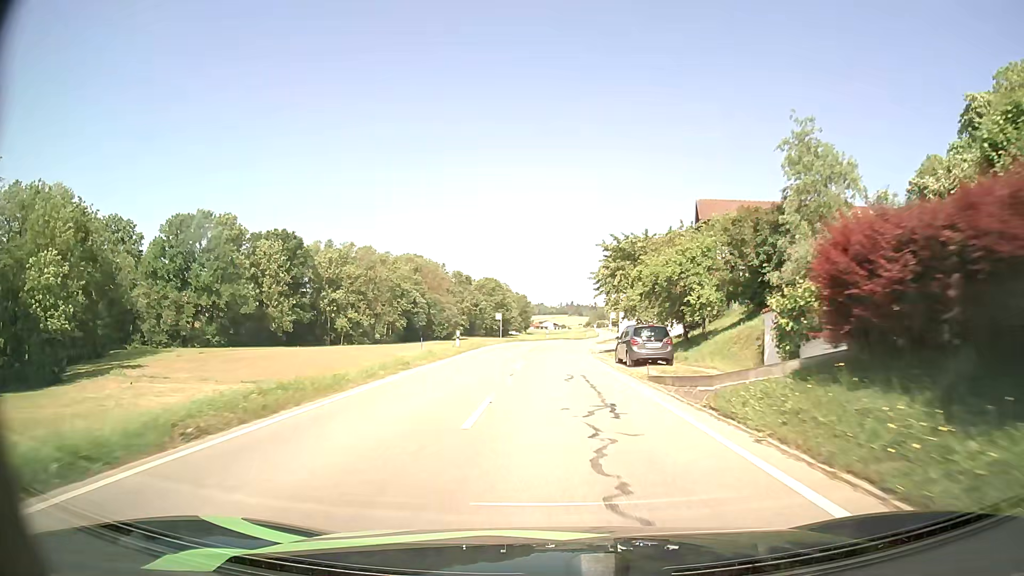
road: tertiary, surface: asphalt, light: Day
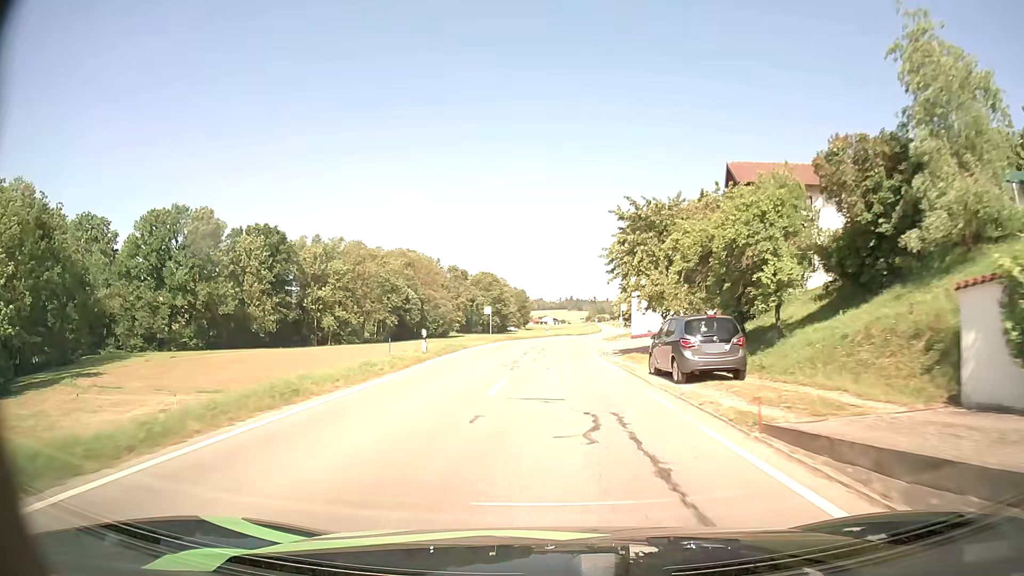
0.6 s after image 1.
(0.0, +9.6) m; 0°
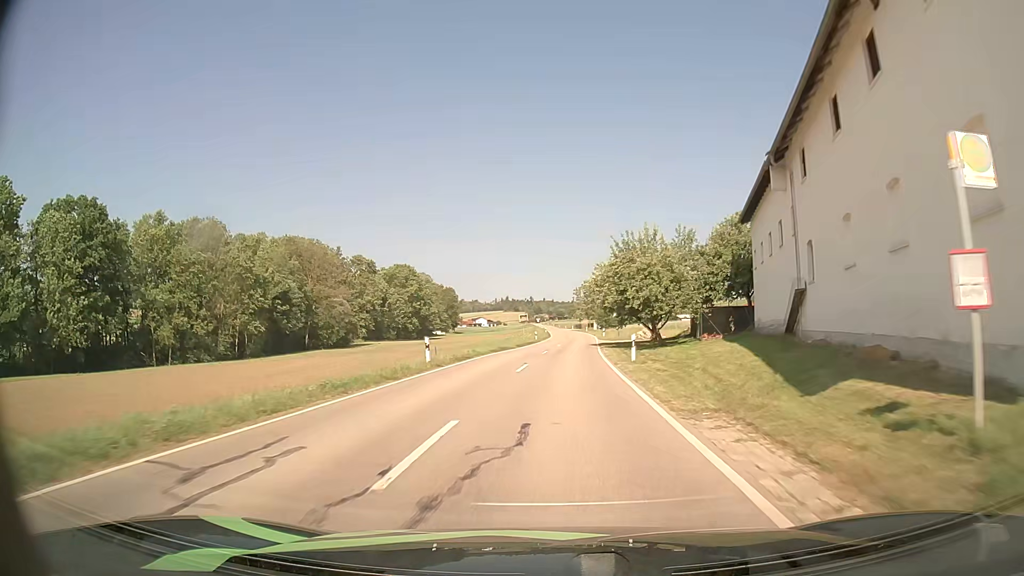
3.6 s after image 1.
(+1.5, +48.8) m; +5°
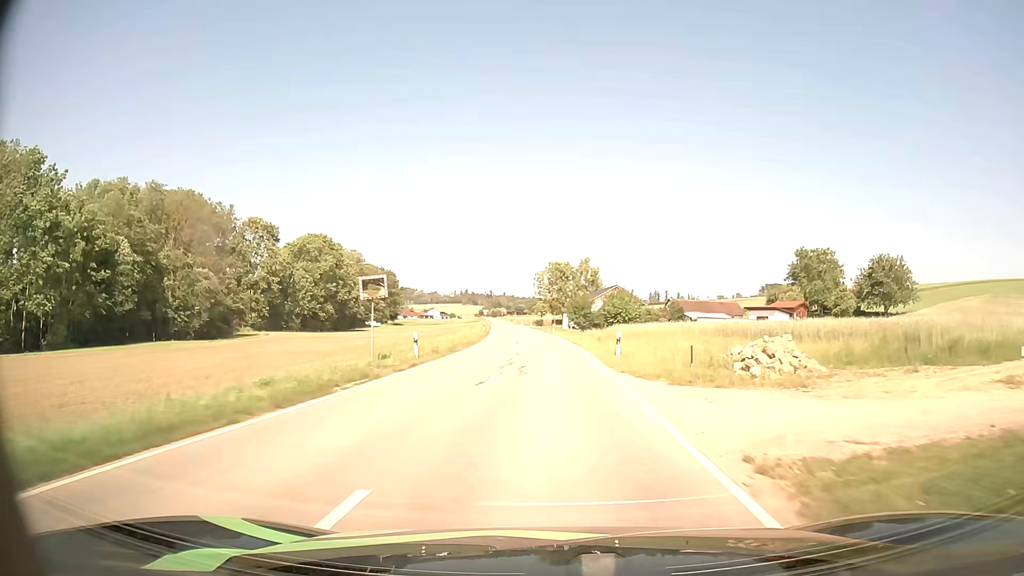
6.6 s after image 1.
(+1.8, +48.6) m; +3°
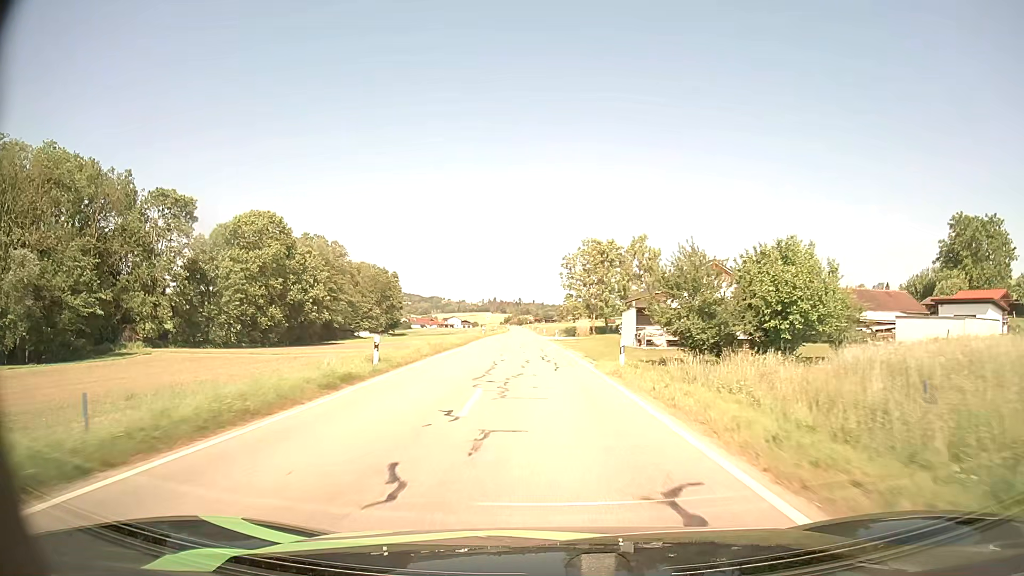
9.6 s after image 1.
(-0.4, +49.7) m; -2°
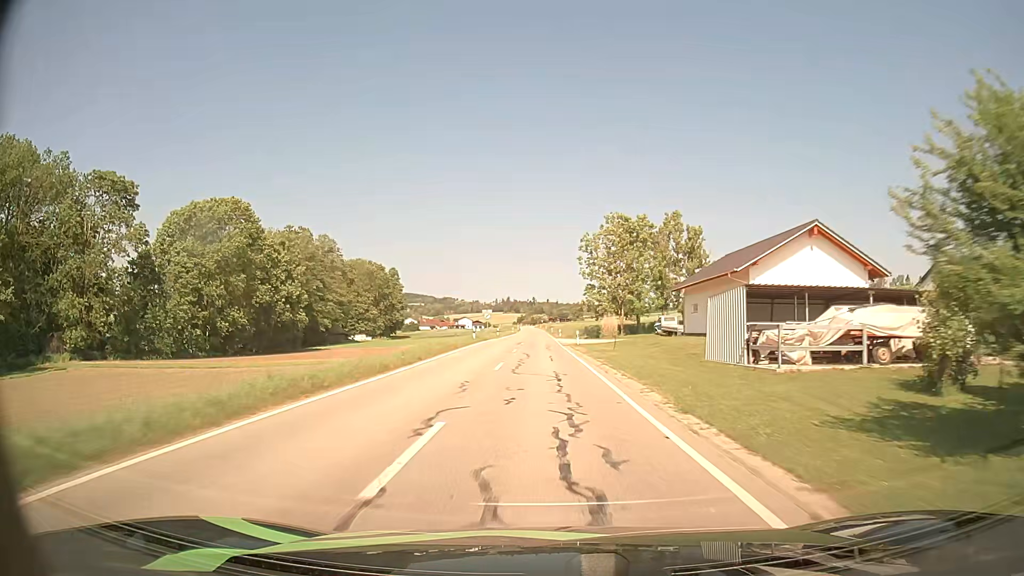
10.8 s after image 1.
(-0.2, +20.4) m; -1°
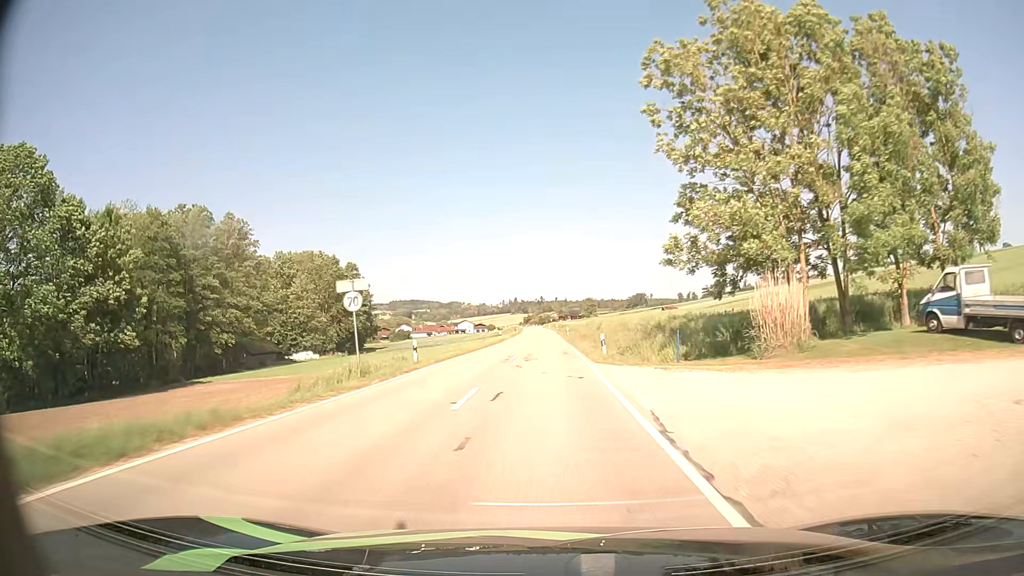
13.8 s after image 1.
(-0.6, +52.7) m; -1°
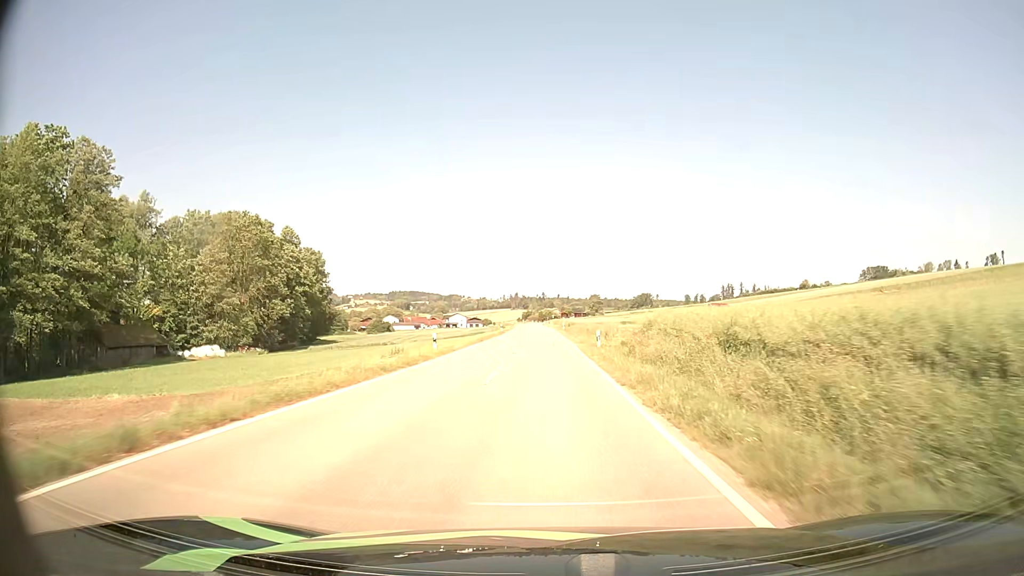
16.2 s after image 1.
(-0.2, +43.2) m; 0°
(0, +10) (0, +20) (0, +30) (0, +40) (0, +50) (0, +60) (0, +70) (-1, +80) (-1, +90) (-1, +100) m
